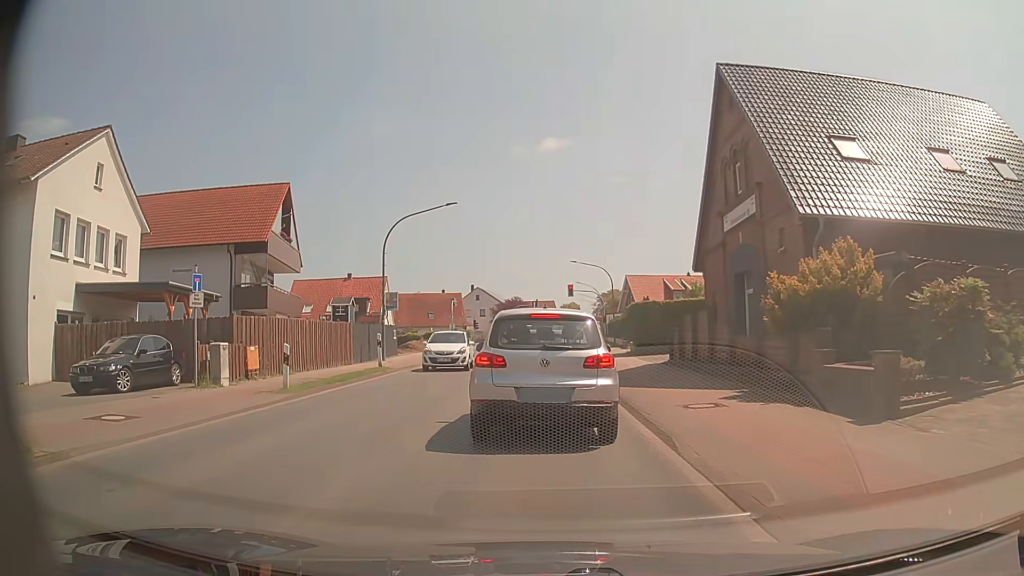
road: primary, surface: asphalt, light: Day
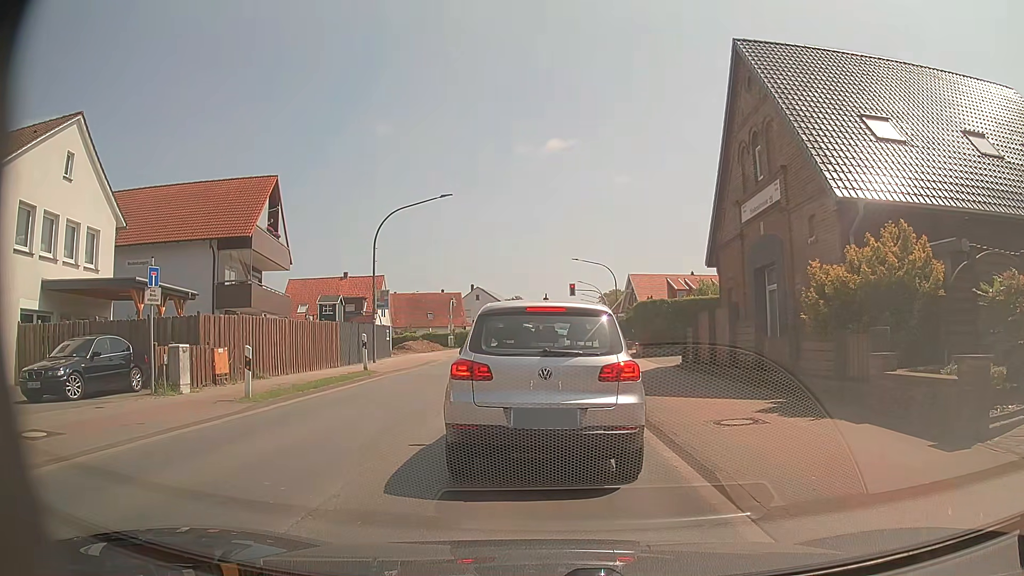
(0.0, +2.0) m; 0°
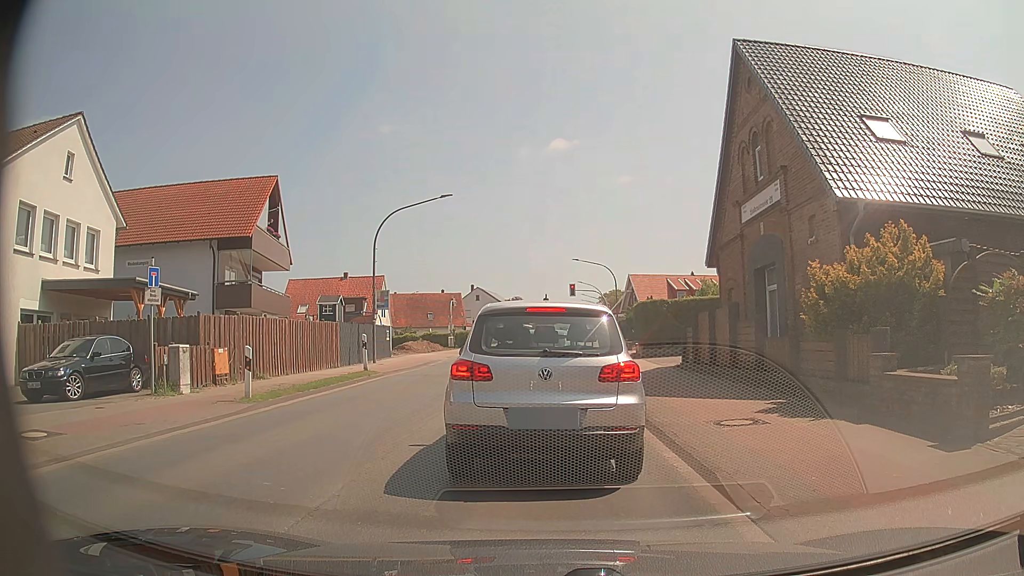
(0.0, +0.1) m; 0°
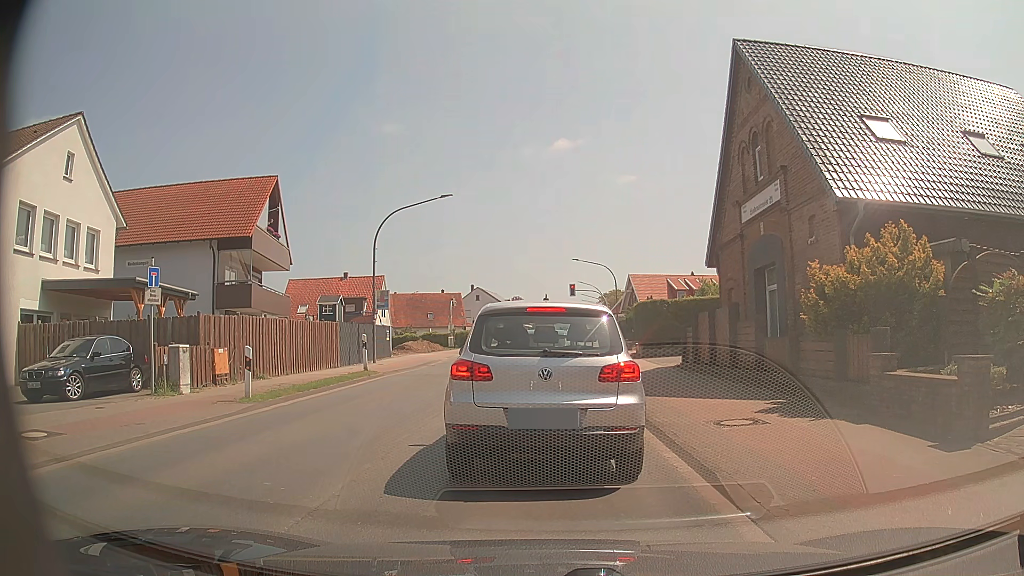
(0.0, 0.0) m; 0°
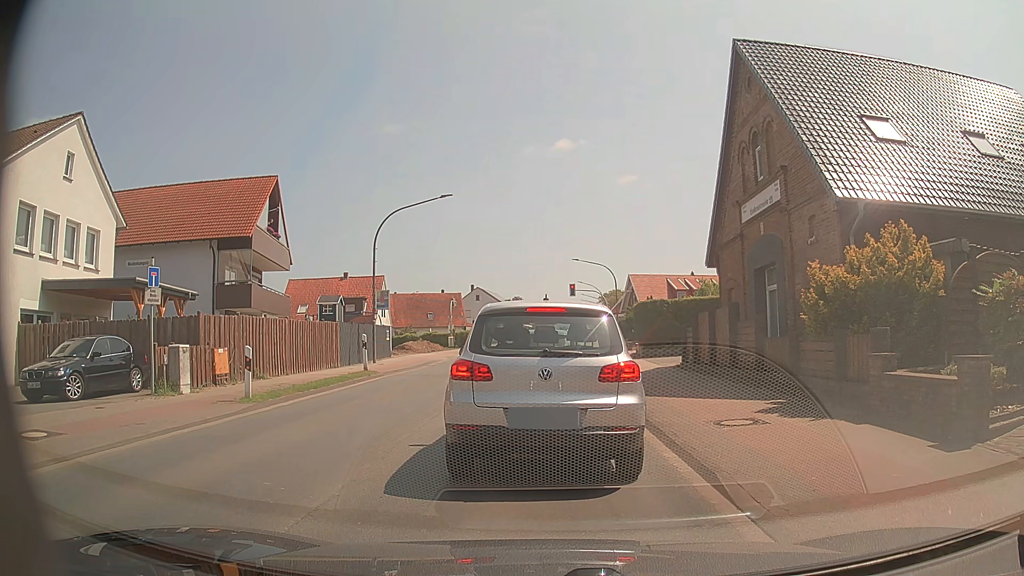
(0.0, 0.0) m; 0°
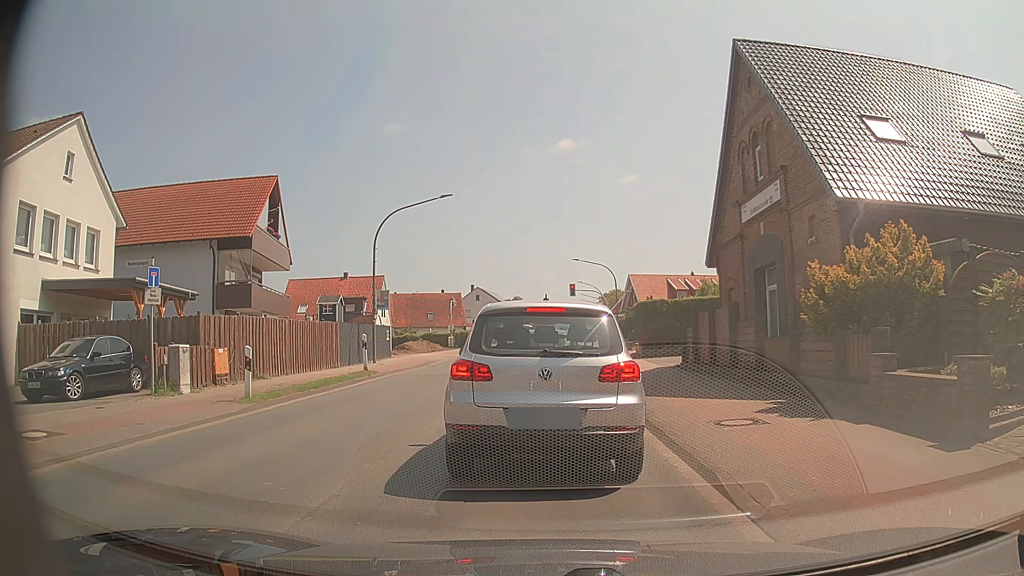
(0.0, 0.0) m; 0°
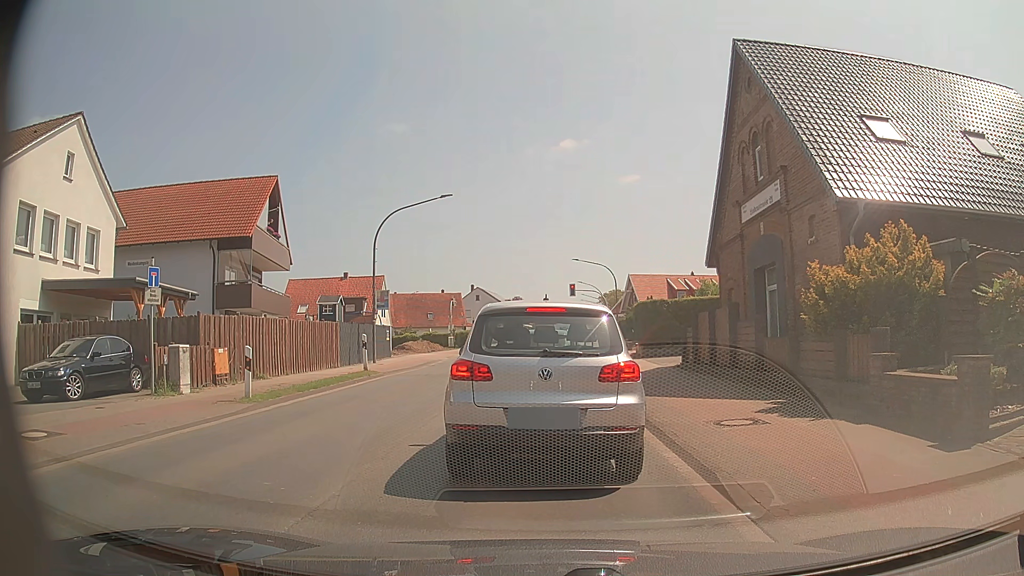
(0.0, 0.0) m; 0°
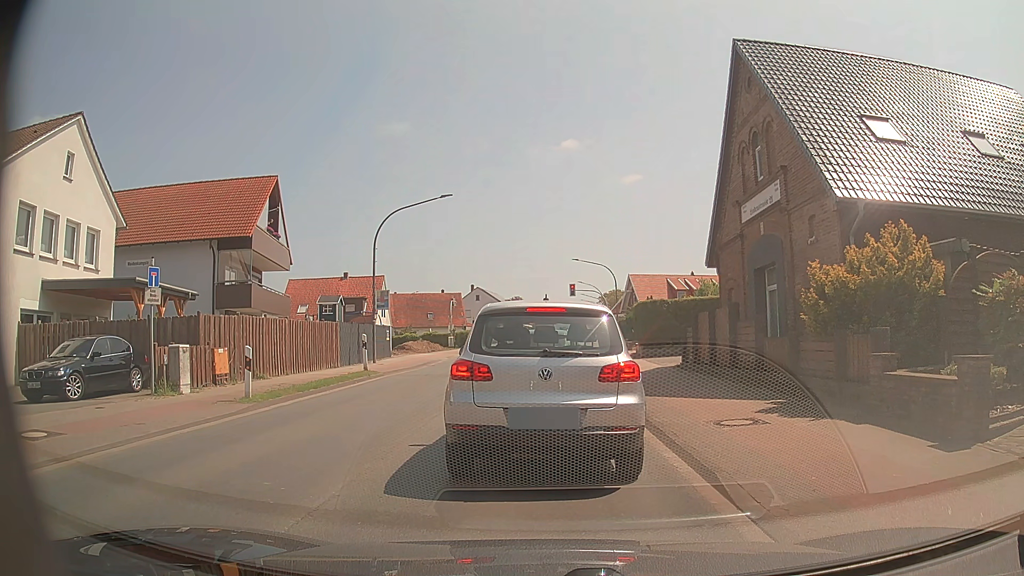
(0.0, 0.0) m; 0°
(0, +10) (0, +20) (0, +30) (+1, +40) (+2, +50) (+2, +60) (+3, +70) (+4, +80) (+4, +90) (+5, +100) m
